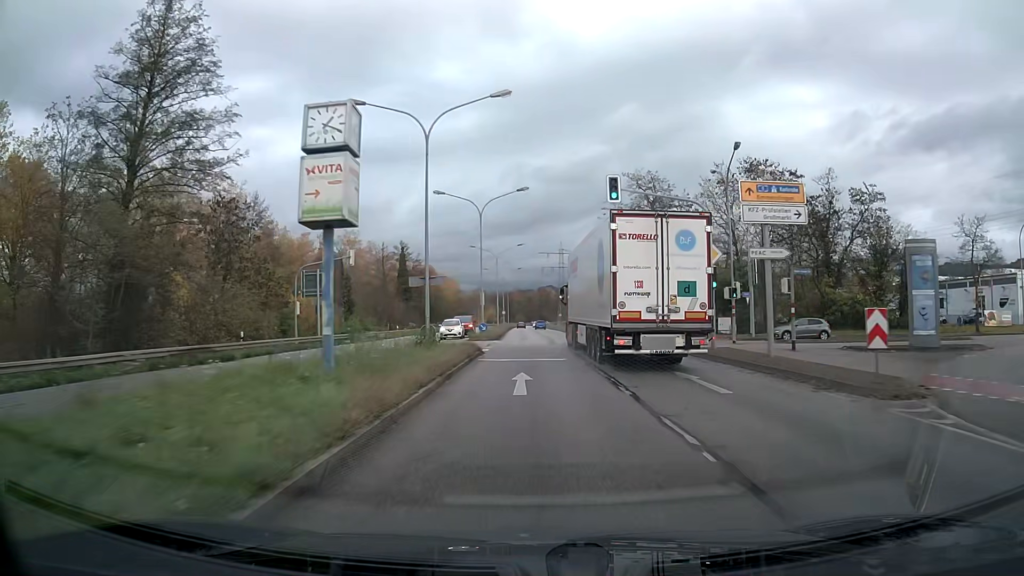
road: primary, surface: asphalt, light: Day
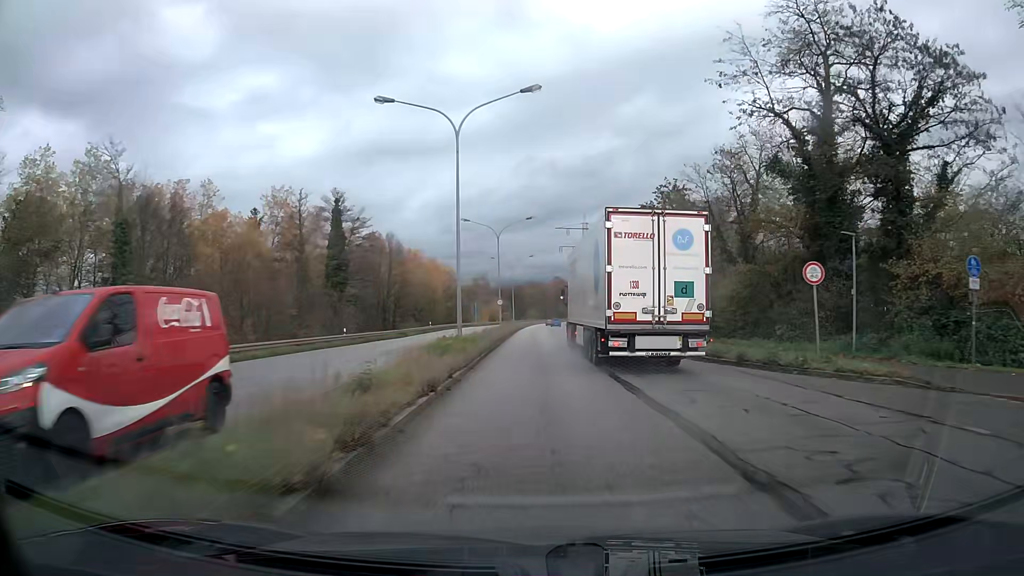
(-0.7, +52.2) m; -1°
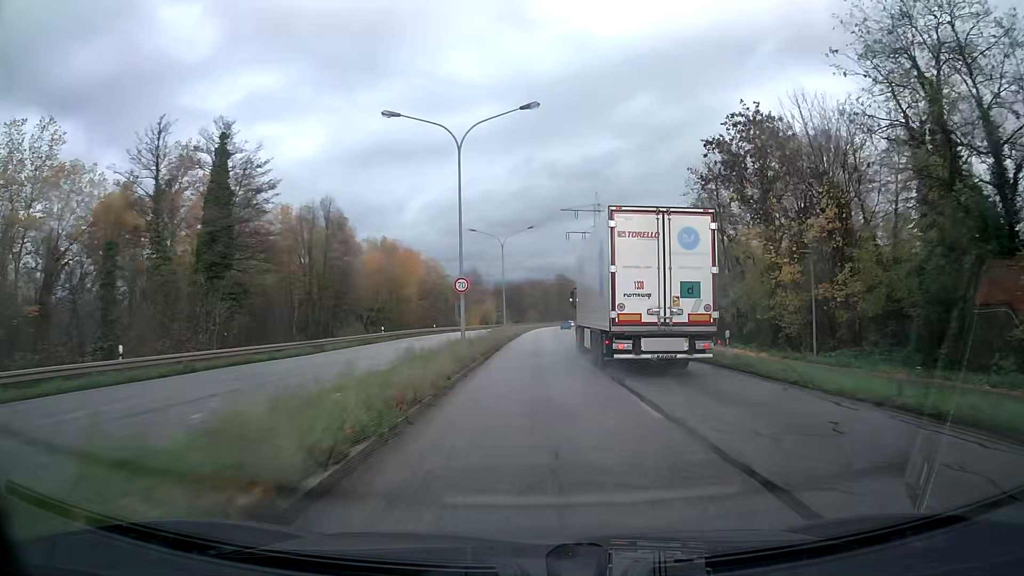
(0.0, +31.3) m; 0°
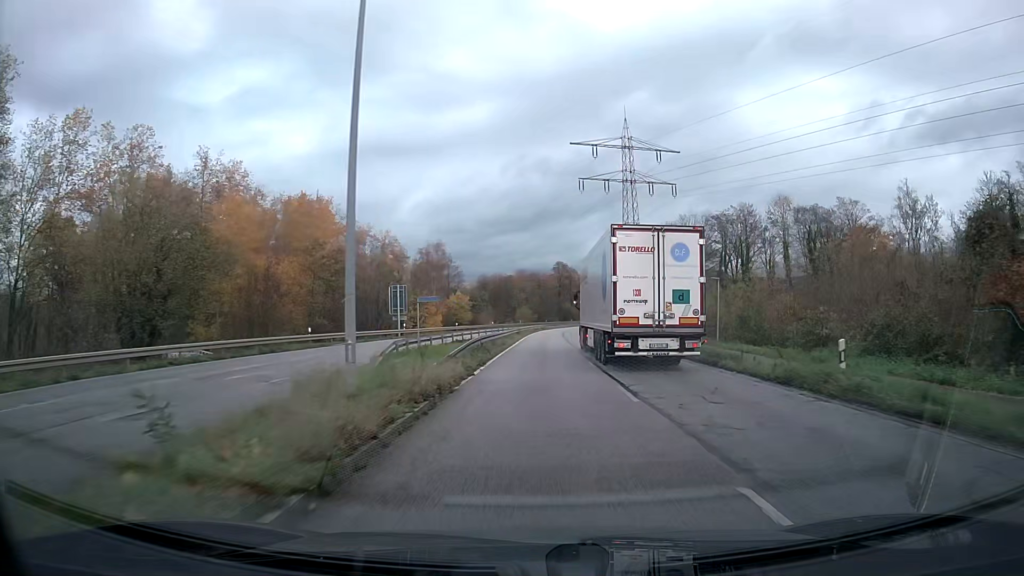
(+0.2, +51.1) m; +1°
